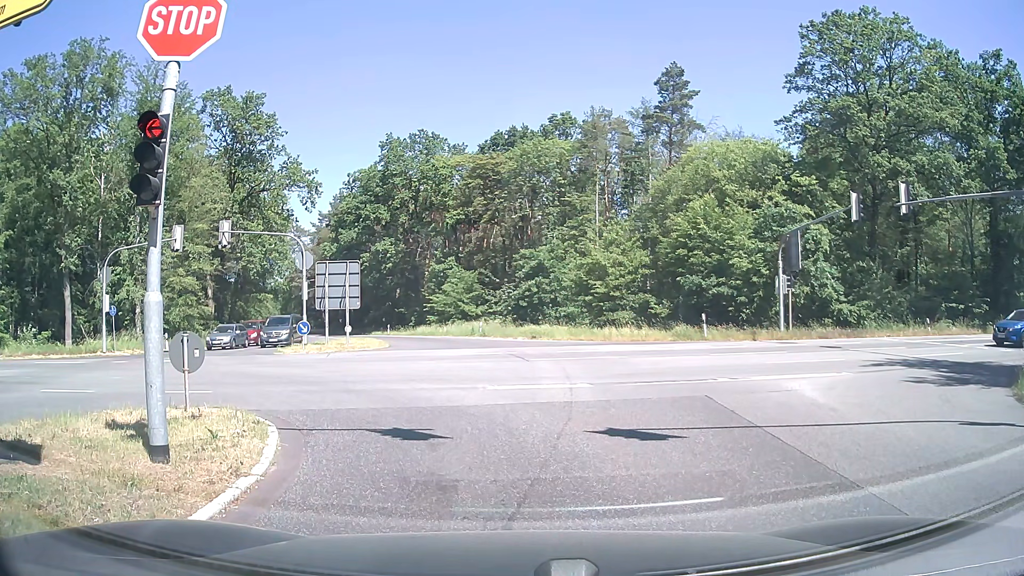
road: secondary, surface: asphalt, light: Day
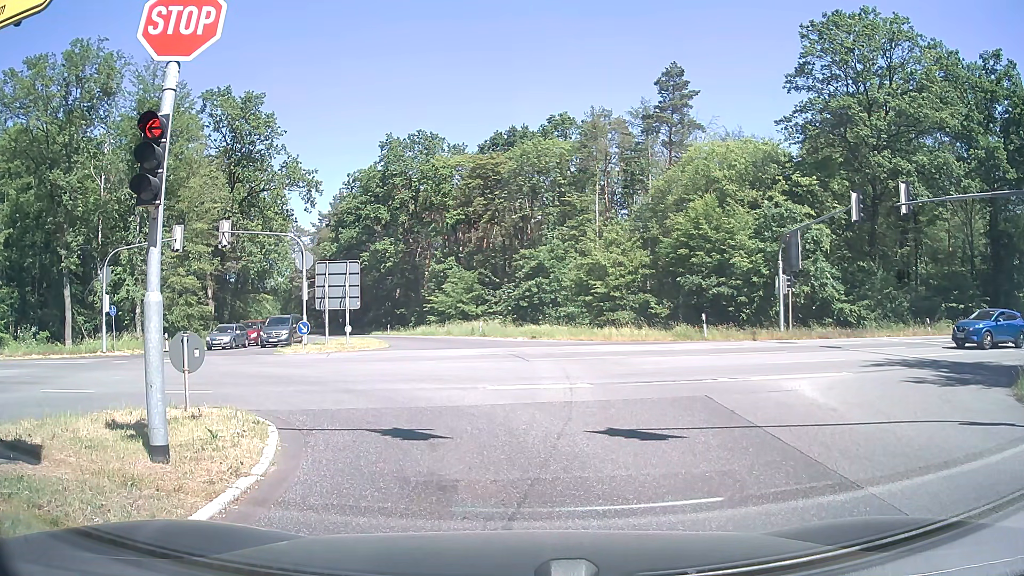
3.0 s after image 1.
(0.0, 0.0) m; 0°
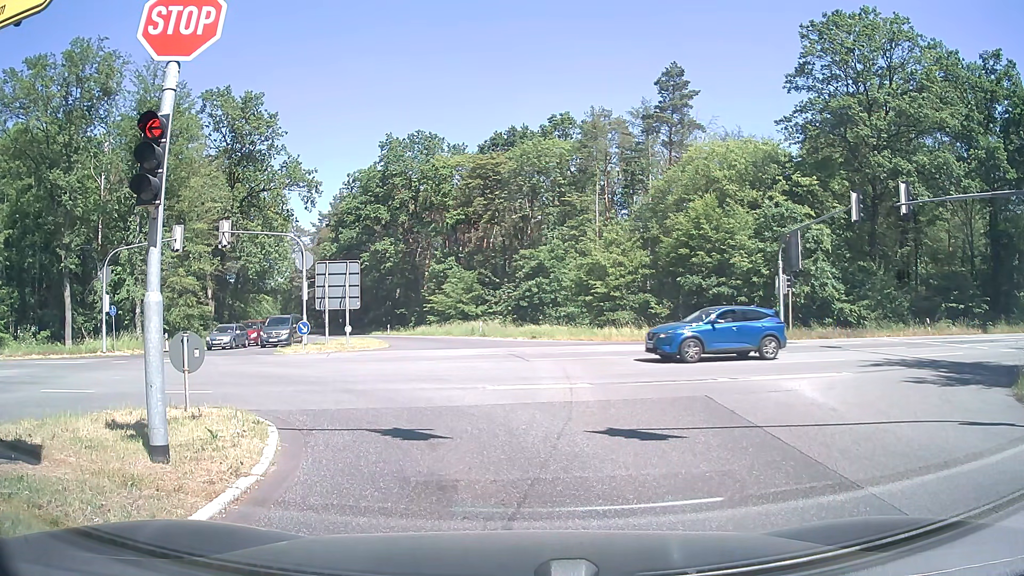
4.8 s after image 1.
(0.0, 0.0) m; 0°
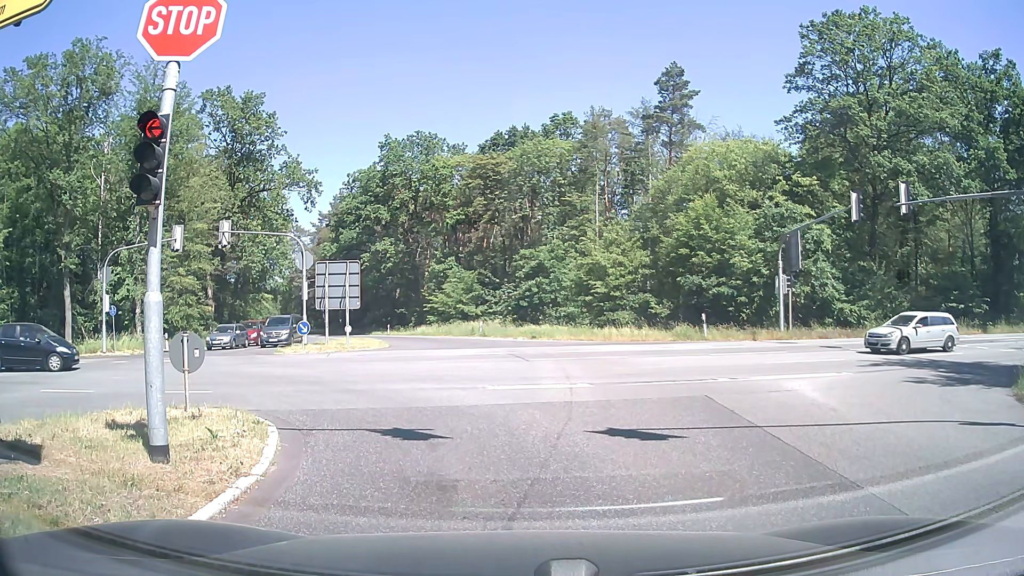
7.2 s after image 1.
(0.0, 0.0) m; 0°
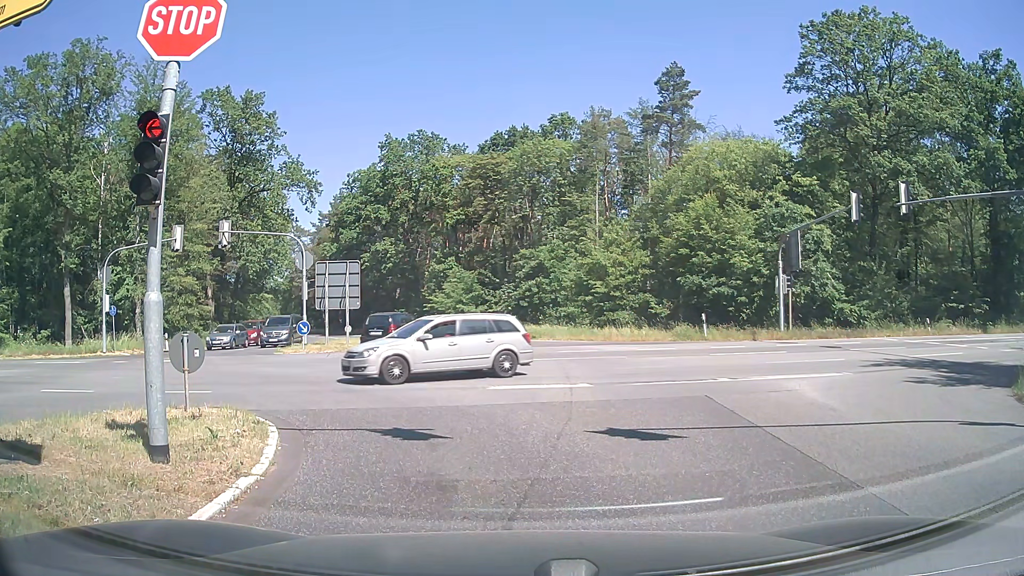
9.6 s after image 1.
(0.0, 0.0) m; 0°
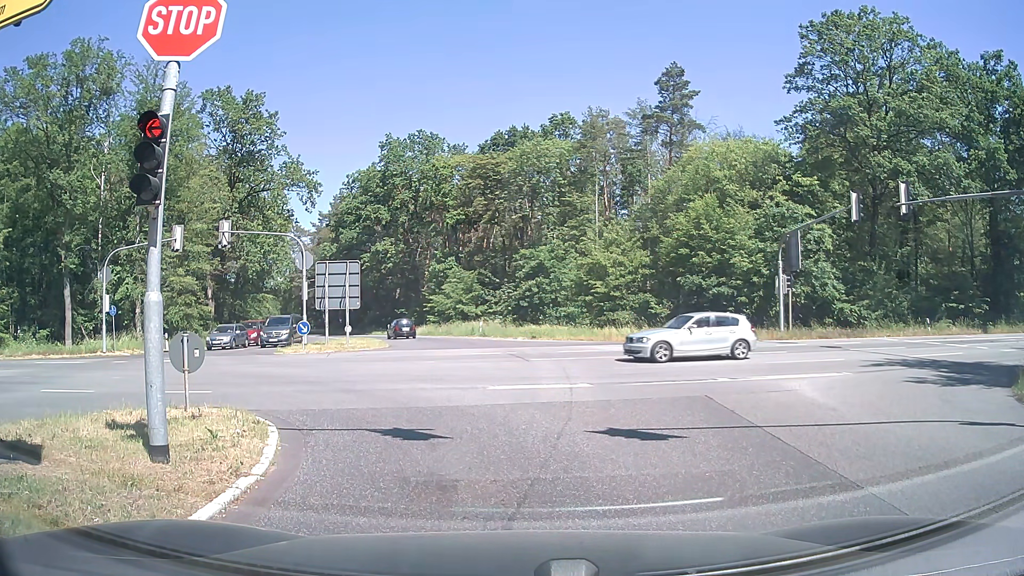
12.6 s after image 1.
(0.0, 0.0) m; 0°
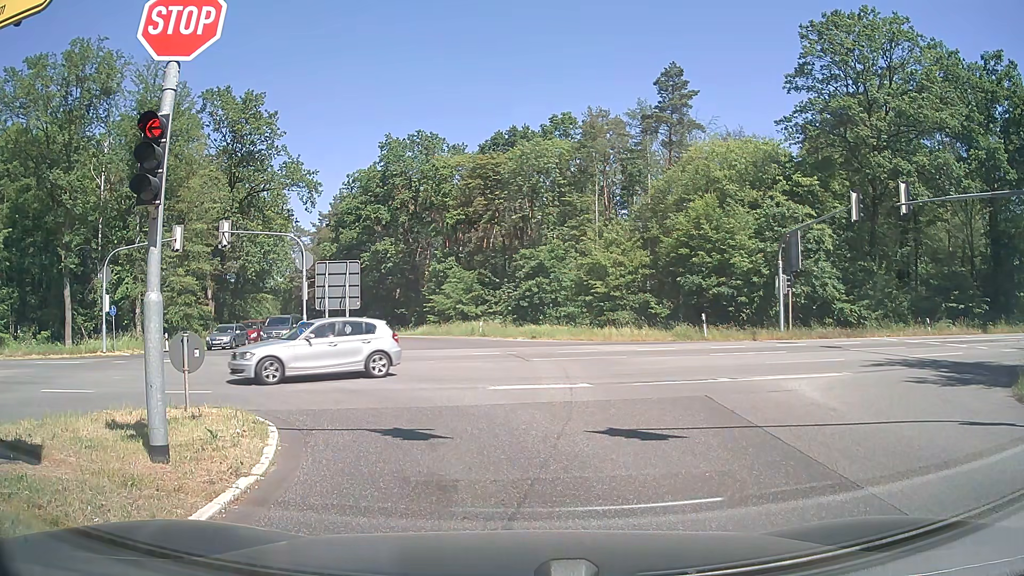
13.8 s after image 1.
(0.0, 0.0) m; 0°
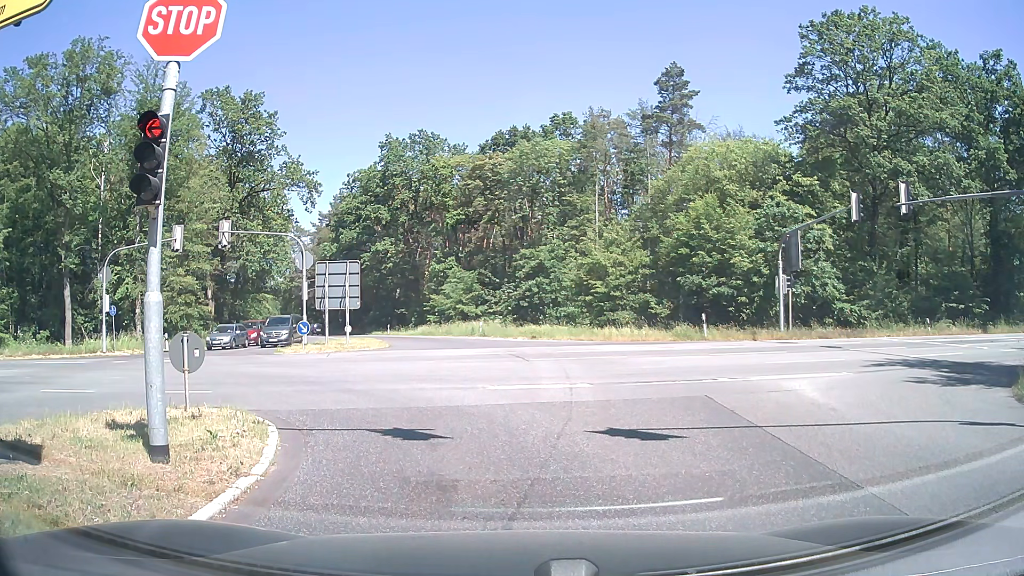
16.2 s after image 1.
(0.0, 0.0) m; 0°
(0, +10) (-5, +18) (-14, +23) (-24, +23) (-34, +22) (-44, +20) (-54, +18) (-64, +16) (-73, +15) (-83, +13) m
